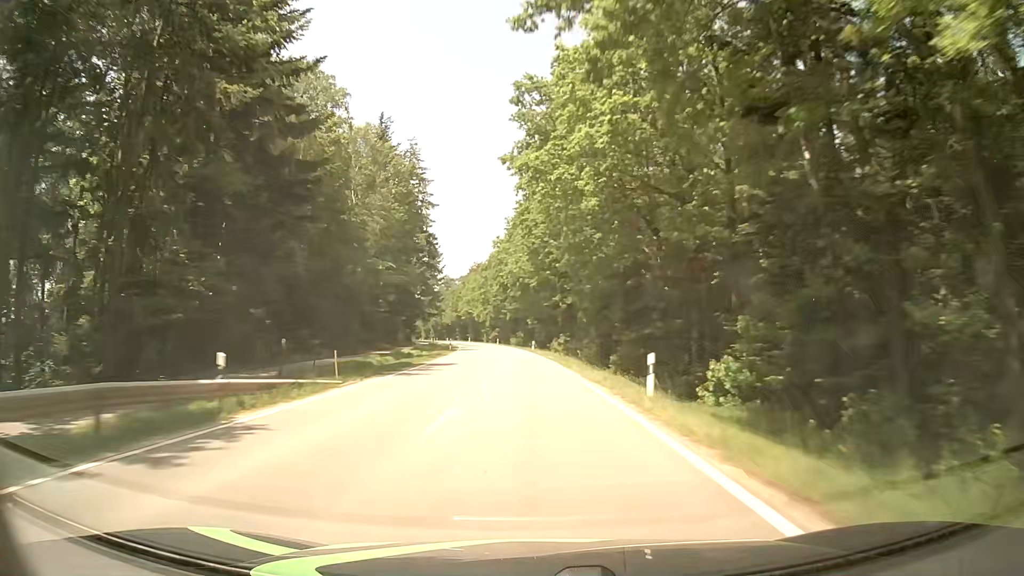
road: tertiary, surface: asphalt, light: Day
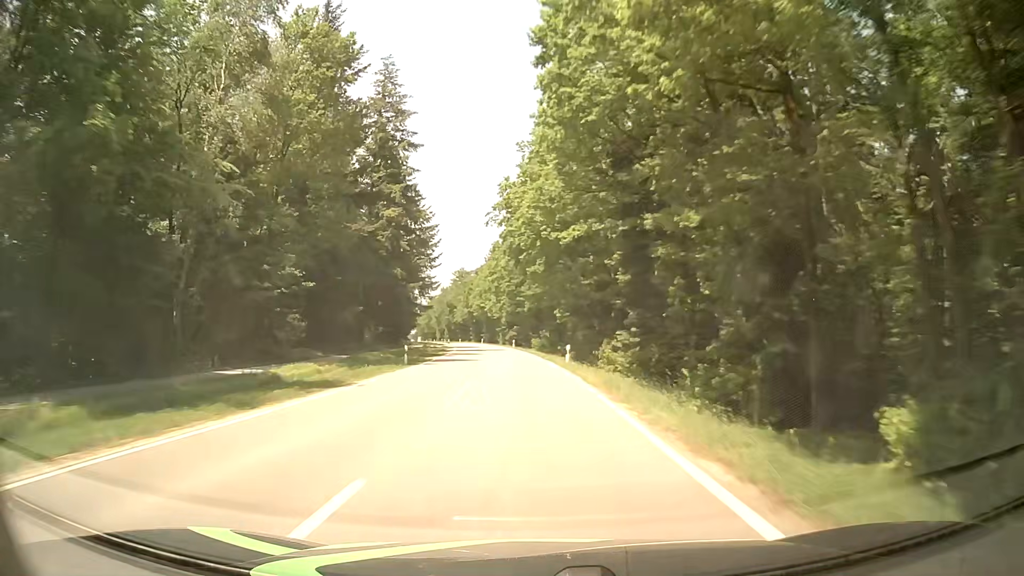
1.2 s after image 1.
(-0.6, +31.6) m; -3°
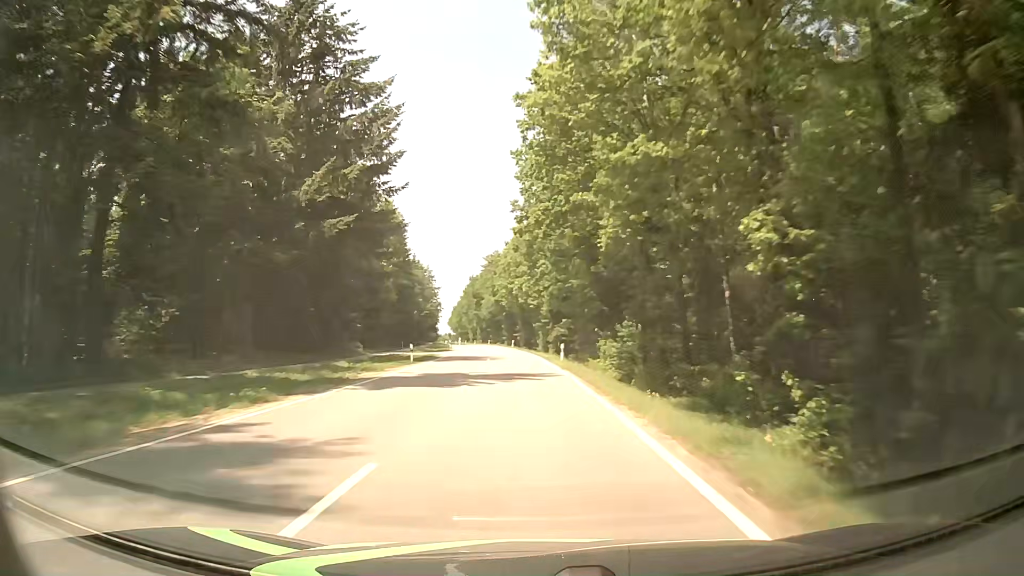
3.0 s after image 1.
(-1.2, +47.3) m; -3°
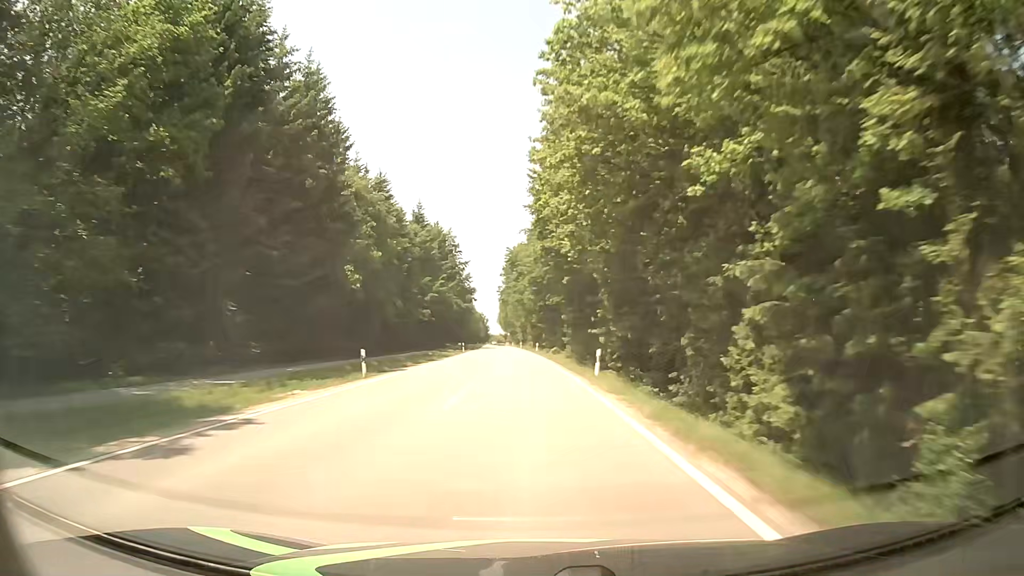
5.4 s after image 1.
(-3.4, +63.1) m; -6°
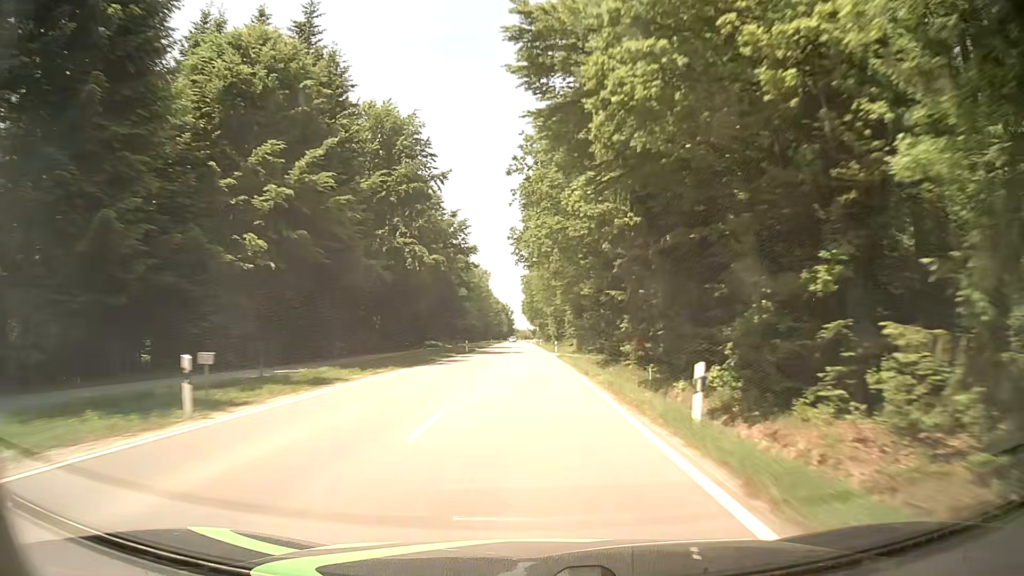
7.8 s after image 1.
(-1.8, +63.2) m; -3°
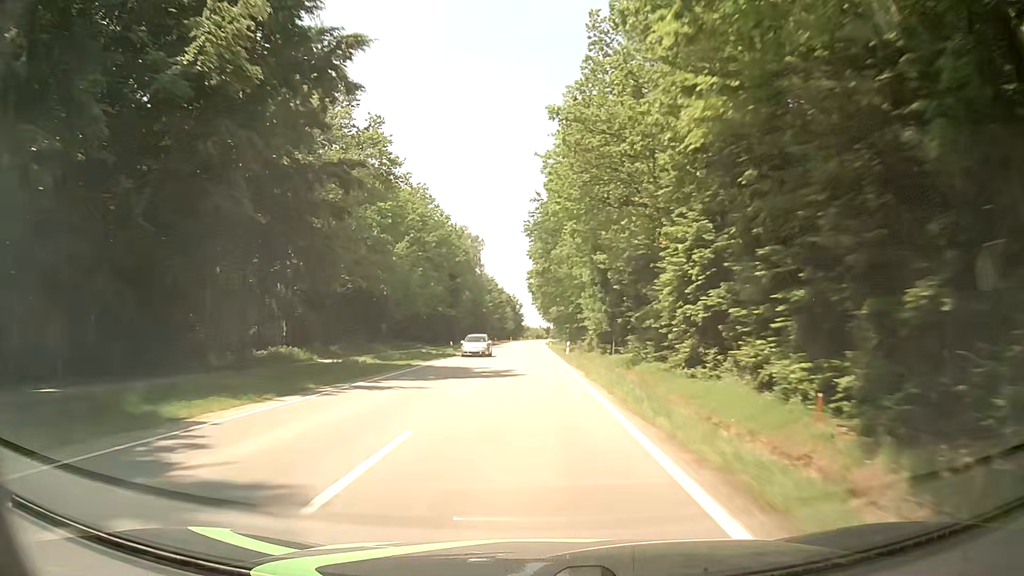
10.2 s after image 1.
(-0.3, +63.5) m; -1°
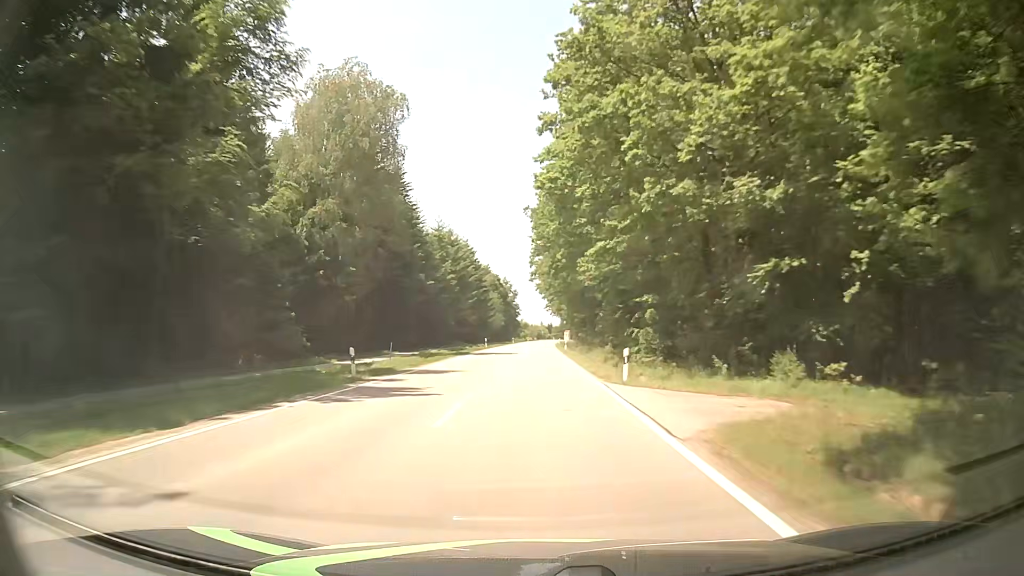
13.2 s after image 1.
(-0.2, +79.2) m; 0°
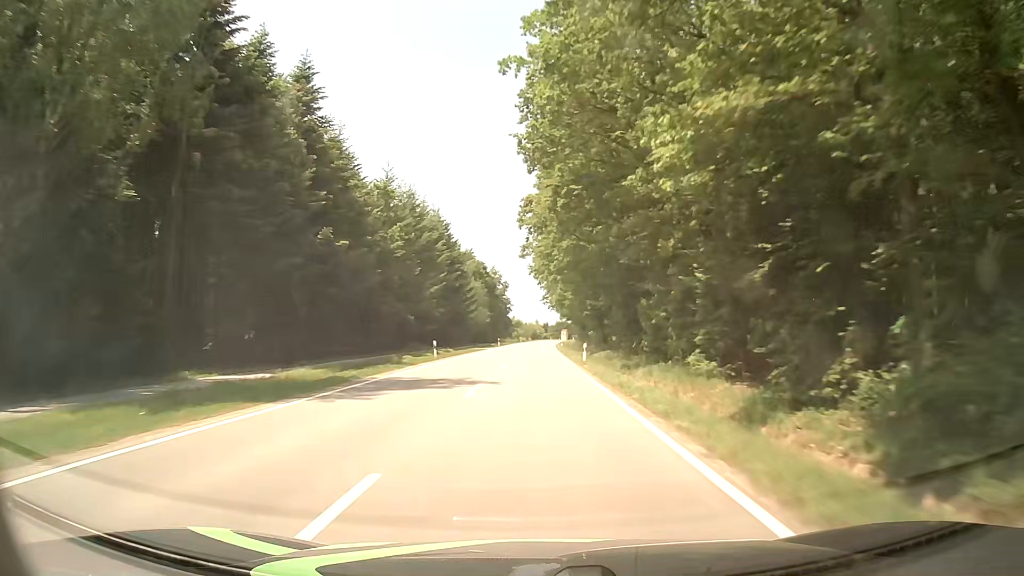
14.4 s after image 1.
(+0.2, +31.6) m; +1°
(0, +10) (0, +20) (0, +30) (0, +40) (0, +50) (0, +60) (0, +70) (+1, +80) (+1, +90) (+1, +100) m
